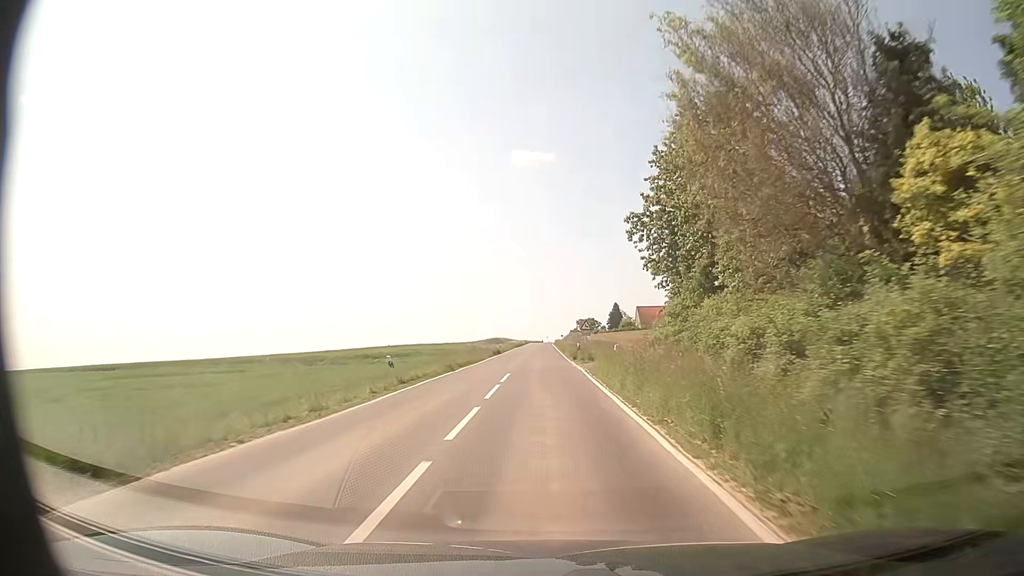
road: secondary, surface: asphalt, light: Day
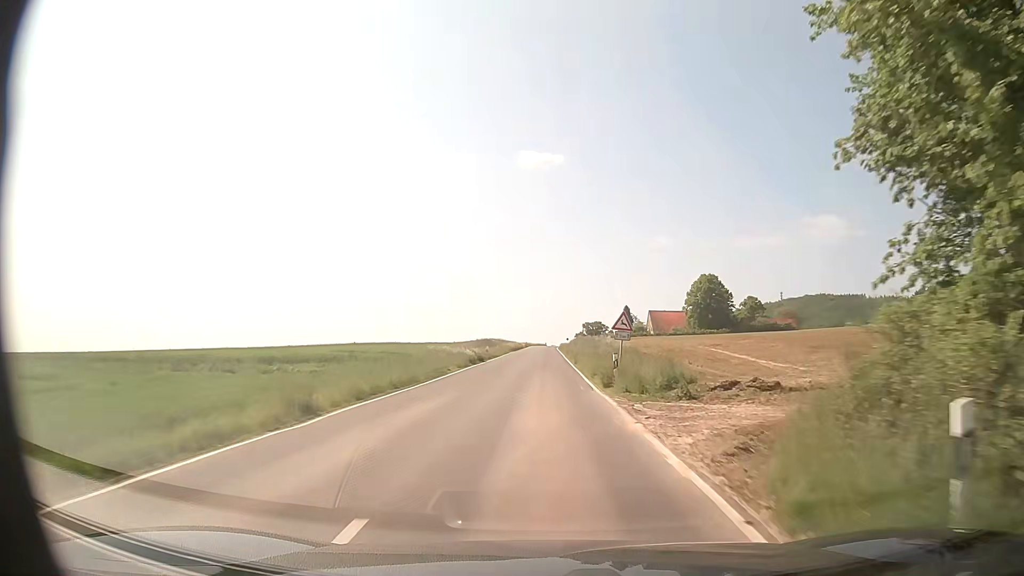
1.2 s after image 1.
(-0.1, +20.3) m; 0°
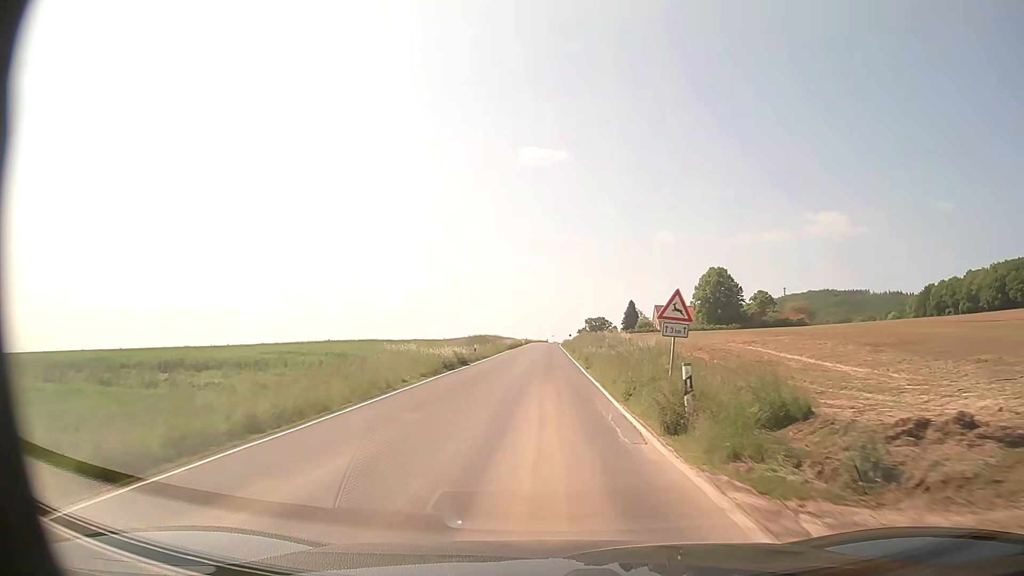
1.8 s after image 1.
(-0.1, +10.4) m; -1°
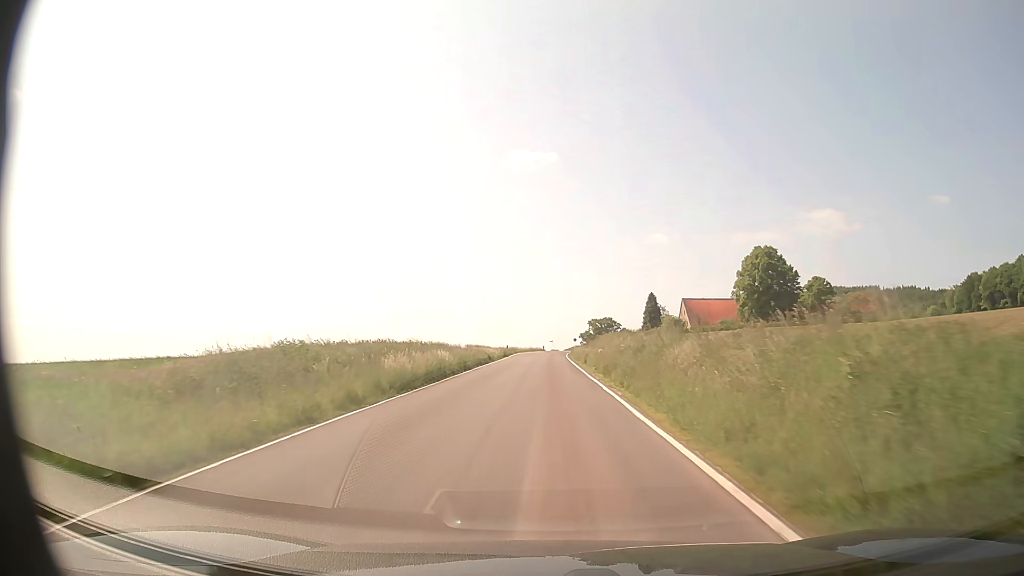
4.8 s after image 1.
(+0.6, +54.7) m; +1°
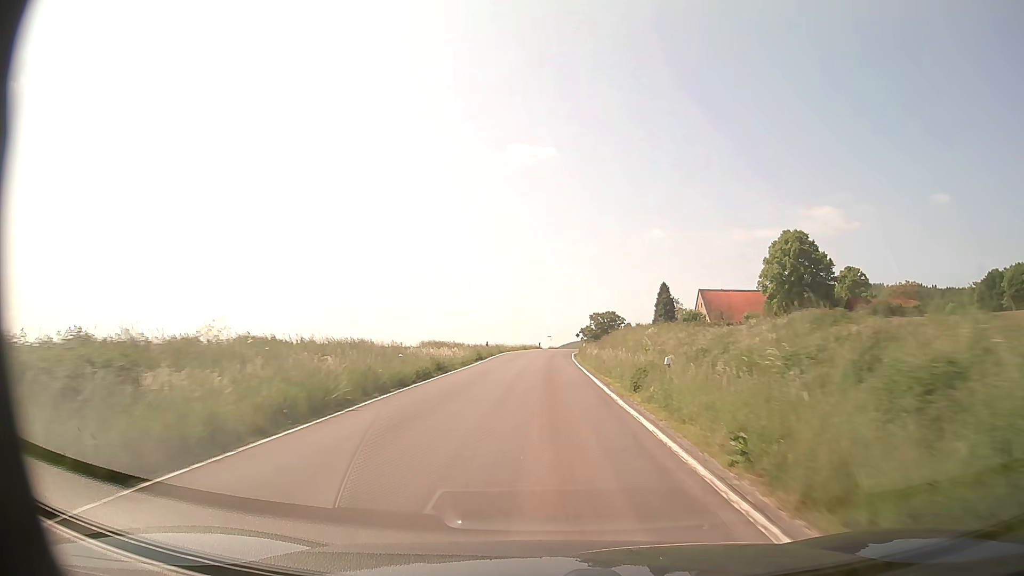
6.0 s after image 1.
(0.0, +22.7) m; 0°
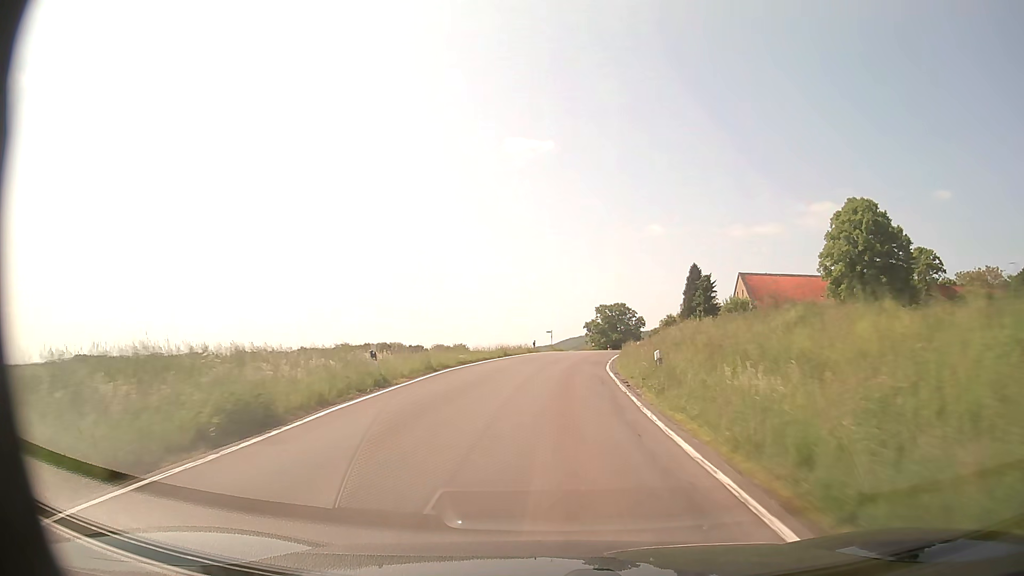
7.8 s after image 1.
(0.0, +34.2) m; 0°
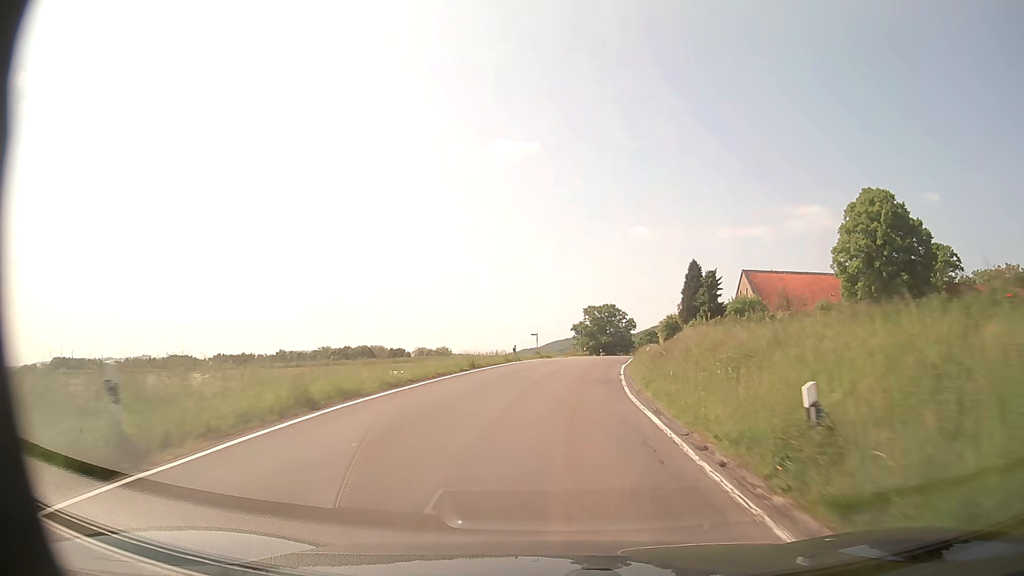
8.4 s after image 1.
(+0.1, +11.1) m; +1°
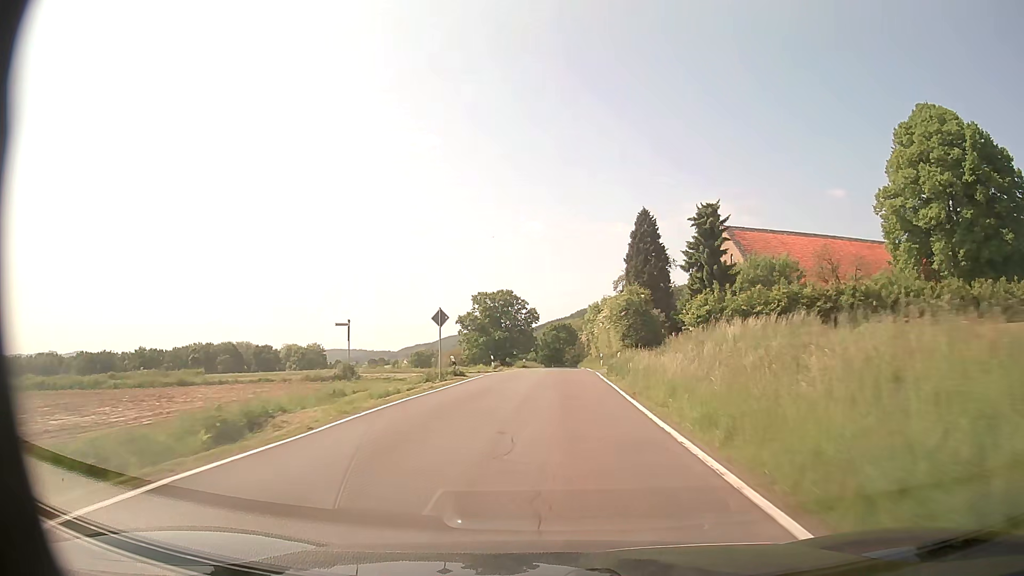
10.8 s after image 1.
(+3.3, +44.2) m; +8°
(0, +10) (0, +20) (+1, +30) (+1, +40) (+2, +50) (+2, +60) (+2, +70) (+3, +80) (+3, +90) (+3, +100) m
